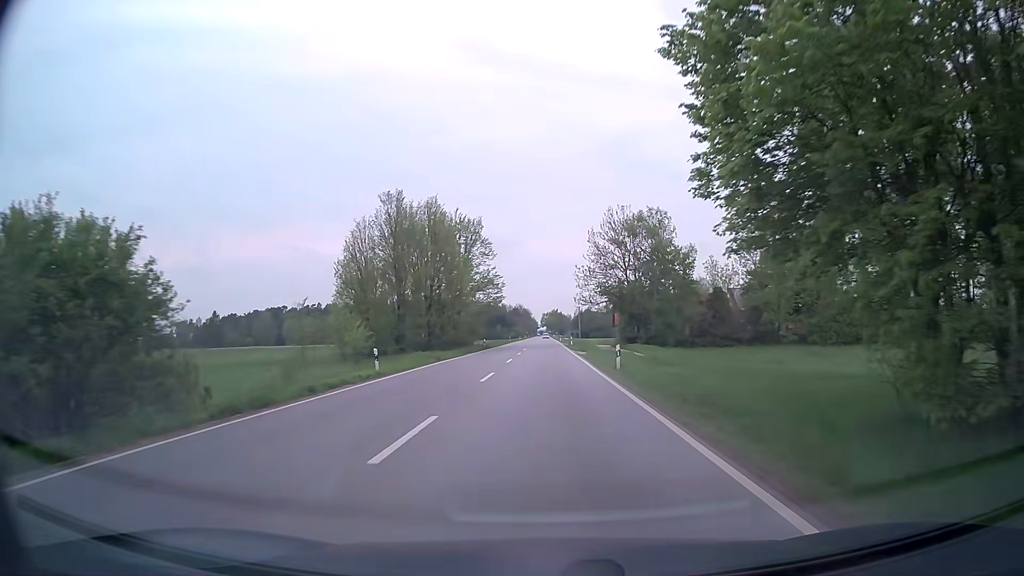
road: secondary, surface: asphalt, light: Day
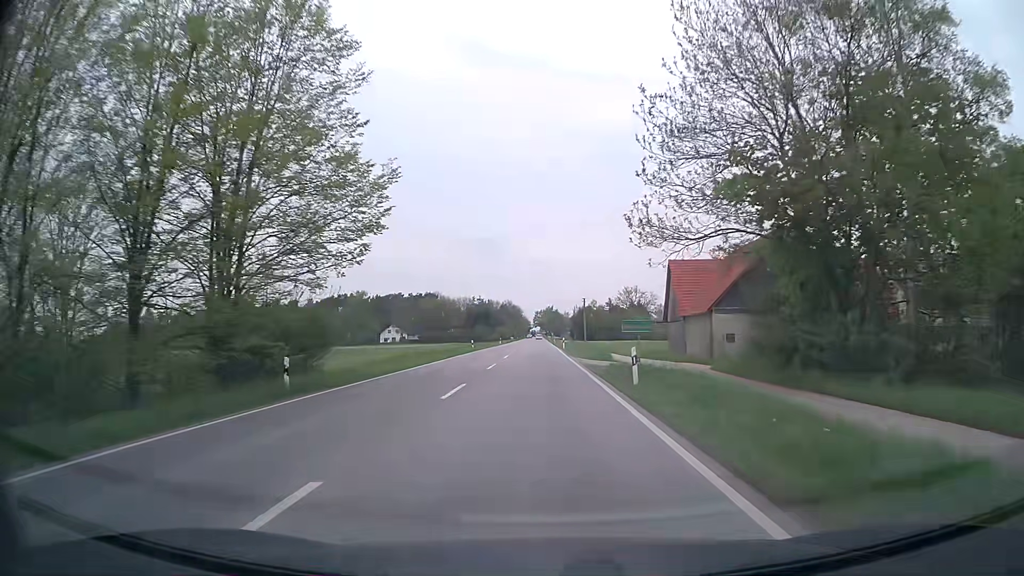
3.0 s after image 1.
(+0.7, +52.9) m; +1°
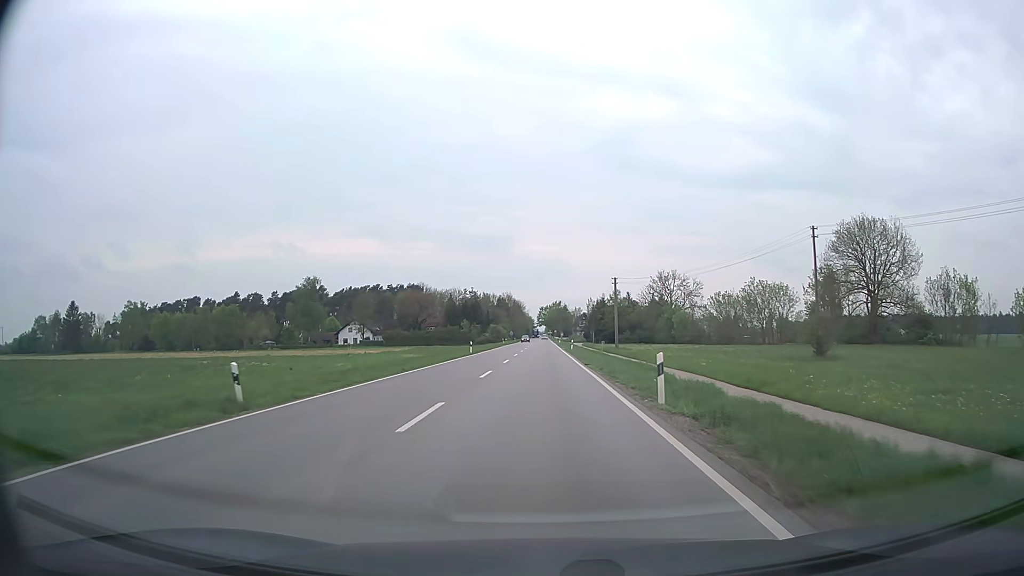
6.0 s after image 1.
(-0.3, +52.4) m; 0°
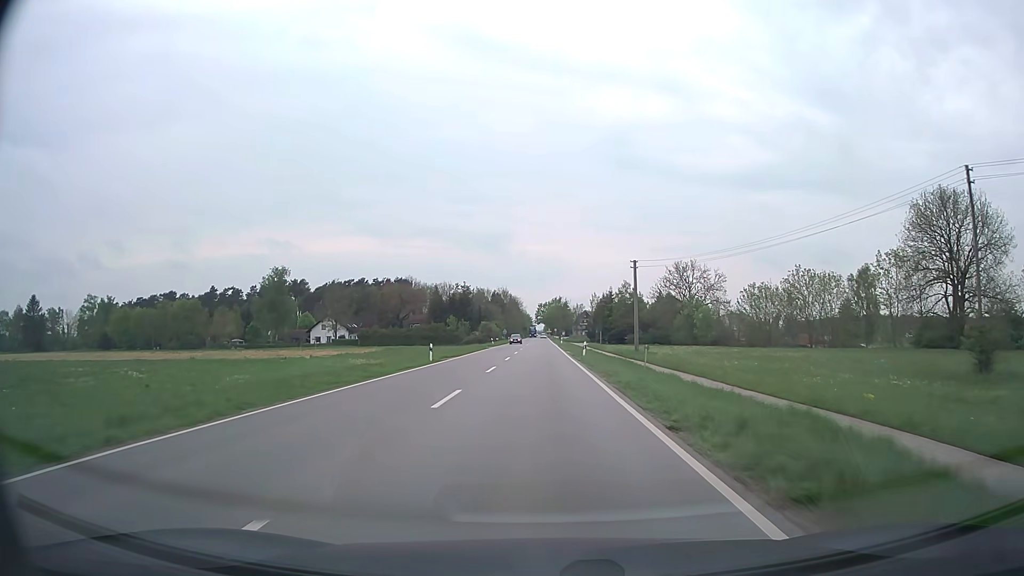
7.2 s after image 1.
(0.0, +20.8) m; 0°
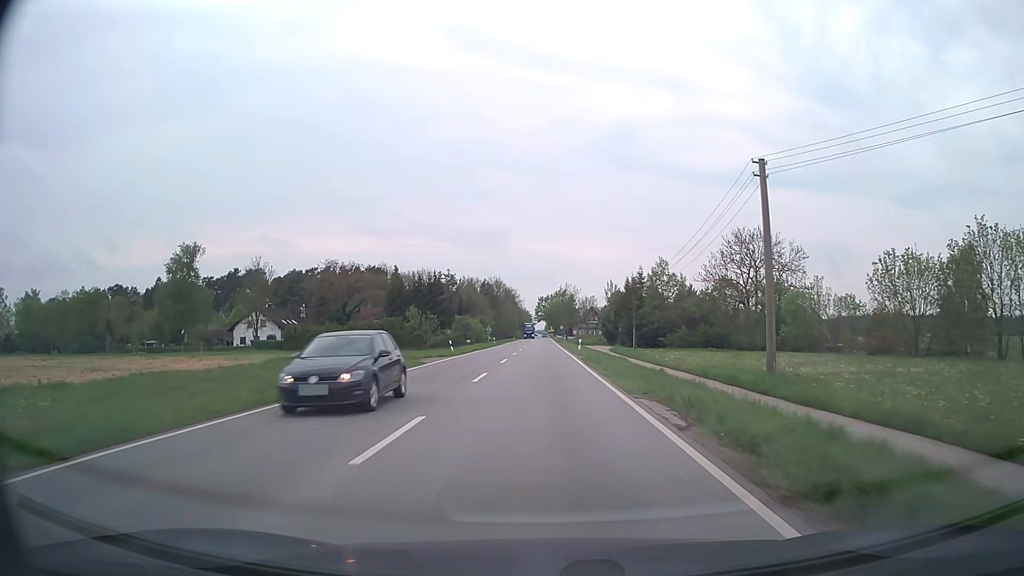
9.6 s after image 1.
(-0.1, +41.6) m; 0°
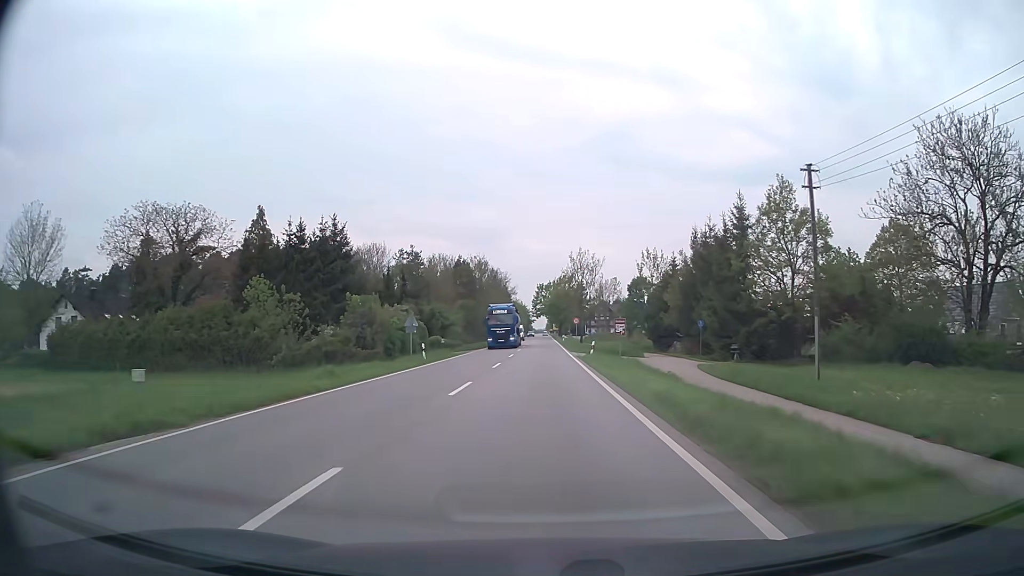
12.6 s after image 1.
(+0.1, +52.1) m; 0°
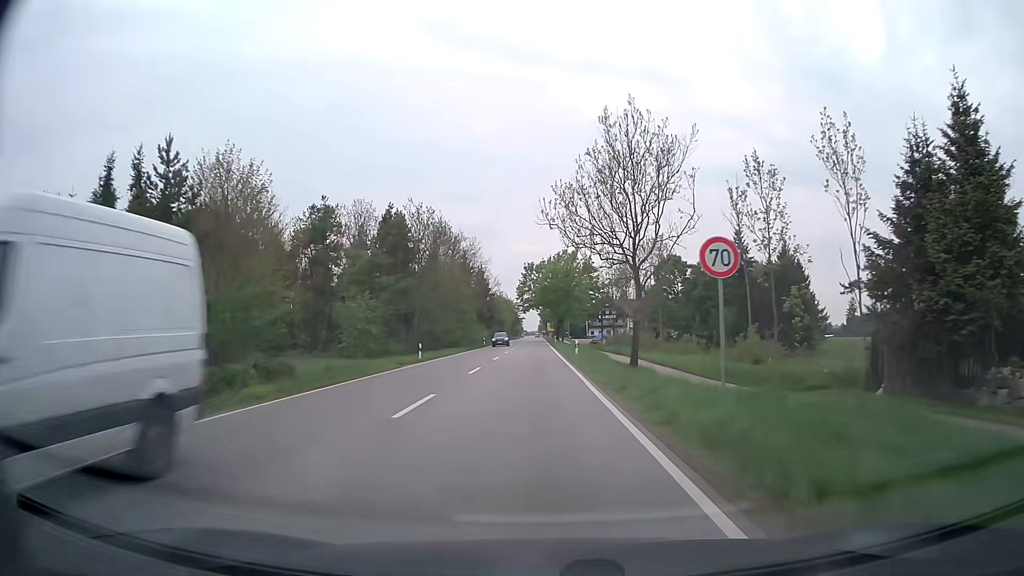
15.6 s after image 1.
(+0.3, +51.8) m; +1°
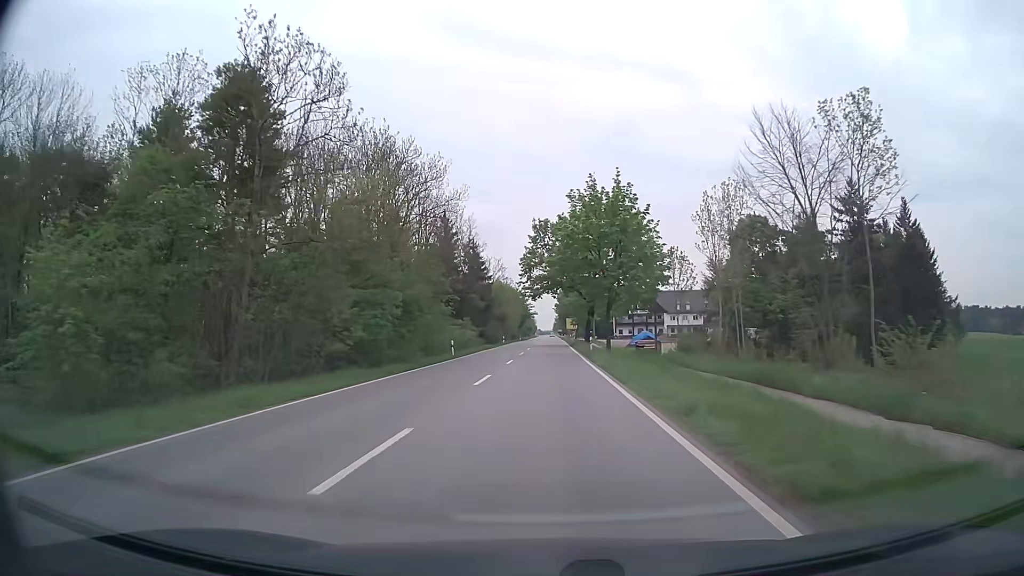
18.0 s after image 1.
(-0.6, +41.2) m; -1°
(0, +10) (0, +20) (0, +30) (0, +40) (0, +50) (0, +60) (0, +70) (+1, +80) (+1, +90) (+1, +100) m
